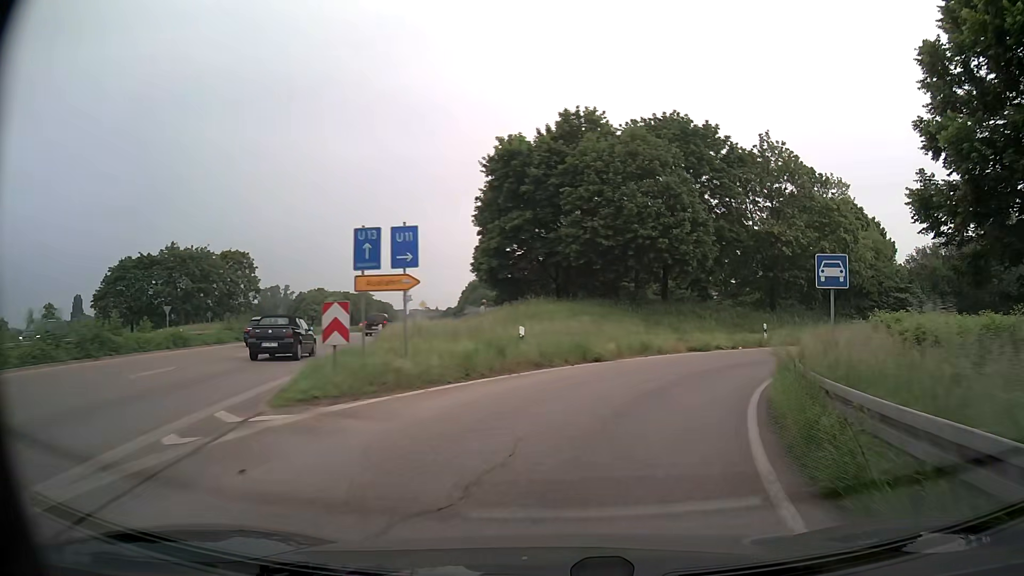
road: trunk_link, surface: asphalt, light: Day
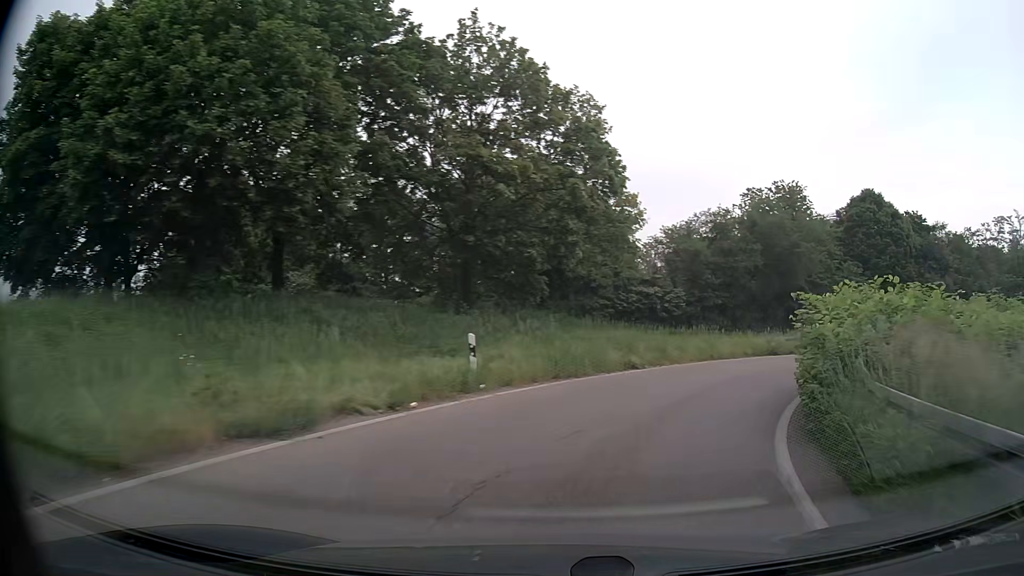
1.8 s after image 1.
(+4.4, +18.8) m; +28°
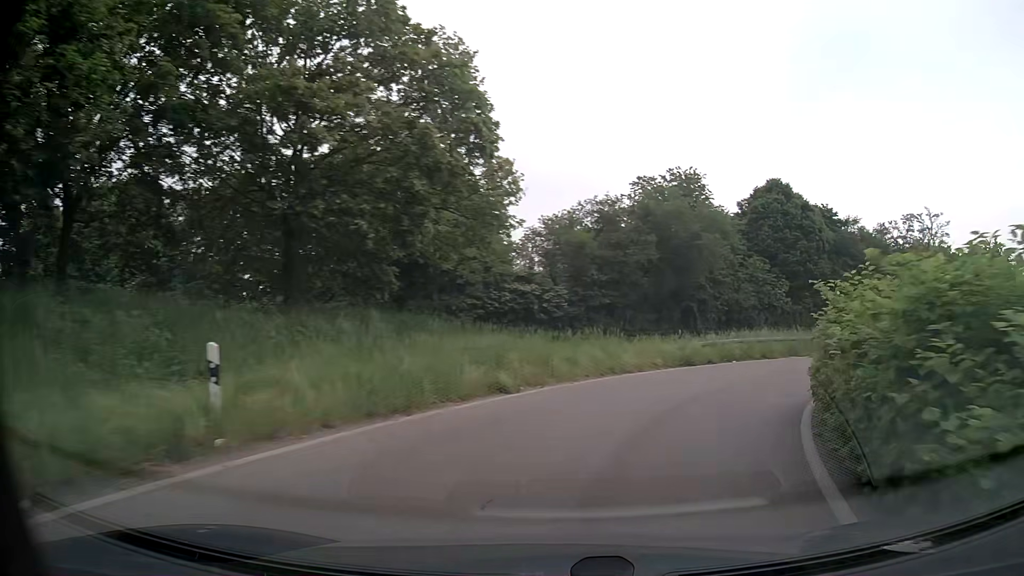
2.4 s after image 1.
(+0.5, +6.3) m; +10°
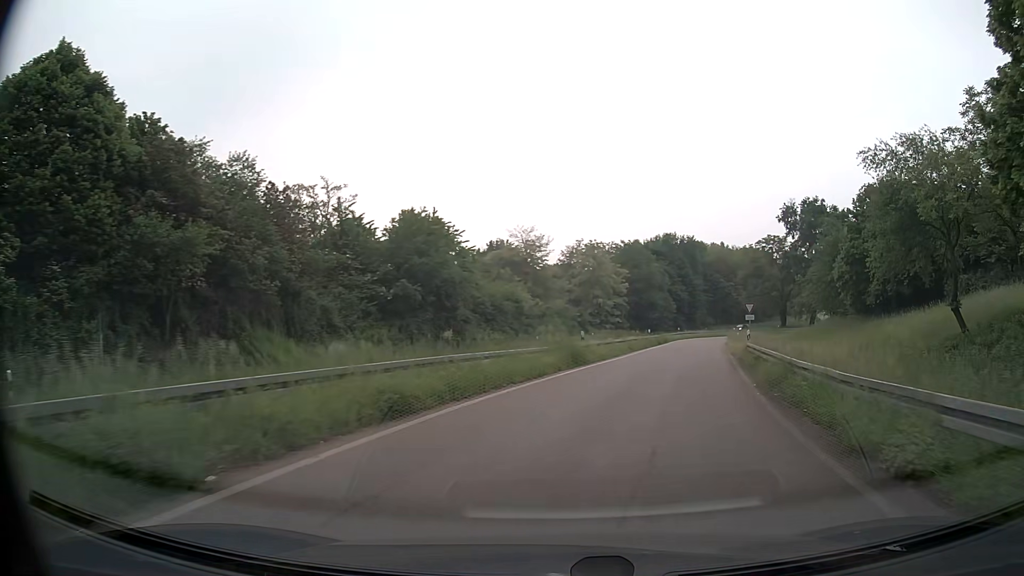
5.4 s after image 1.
(+14.7, +27.4) m; +54°
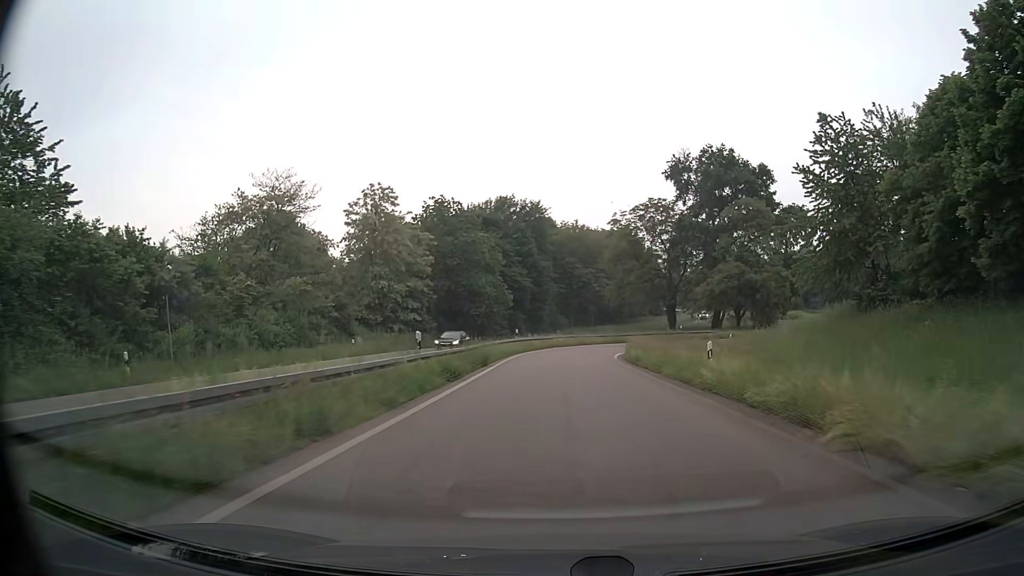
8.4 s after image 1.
(+7.1, +40.3) m; +14°
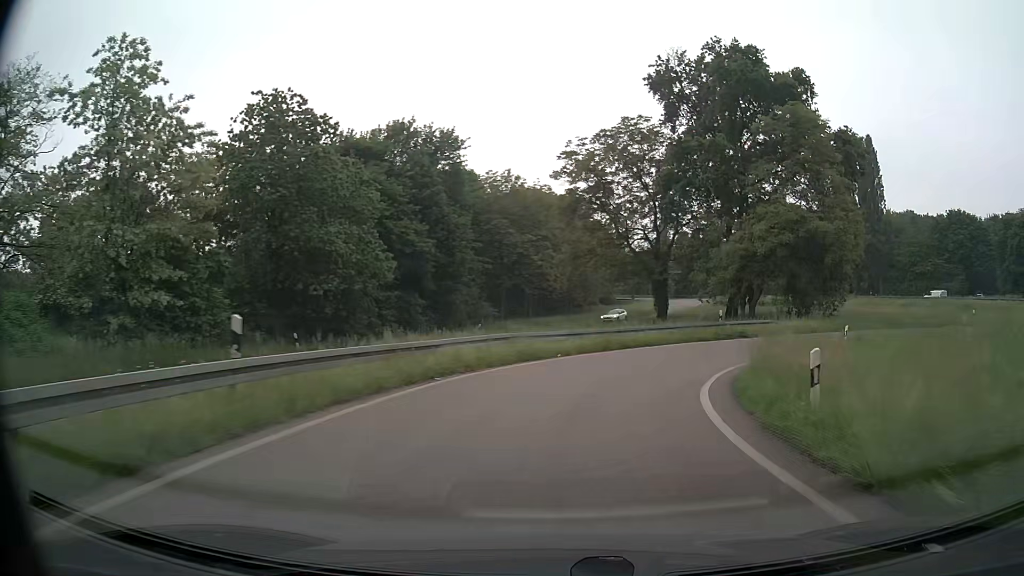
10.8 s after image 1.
(+0.8, +33.3) m; +6°
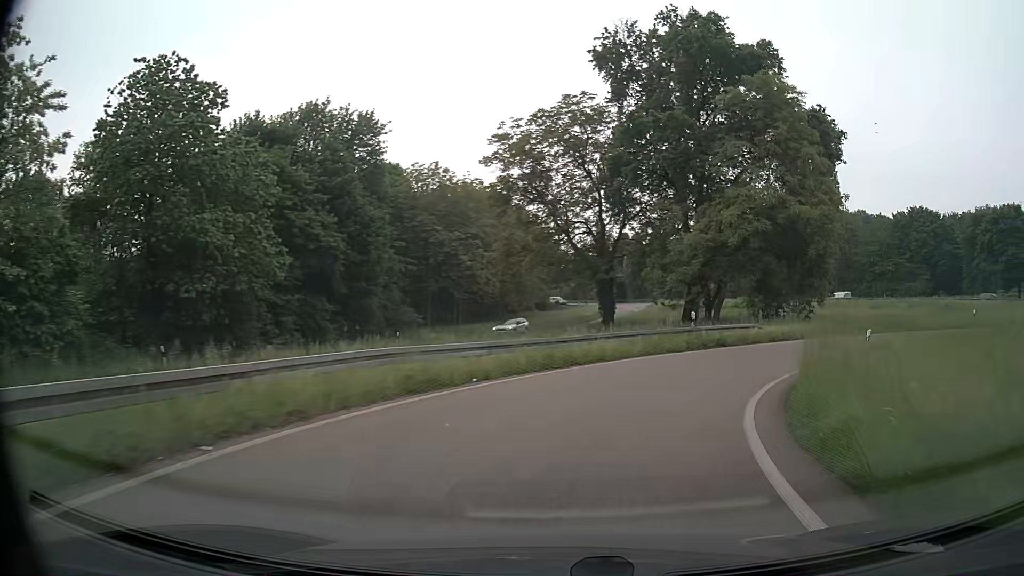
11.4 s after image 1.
(+0.3, +7.4) m; +5°
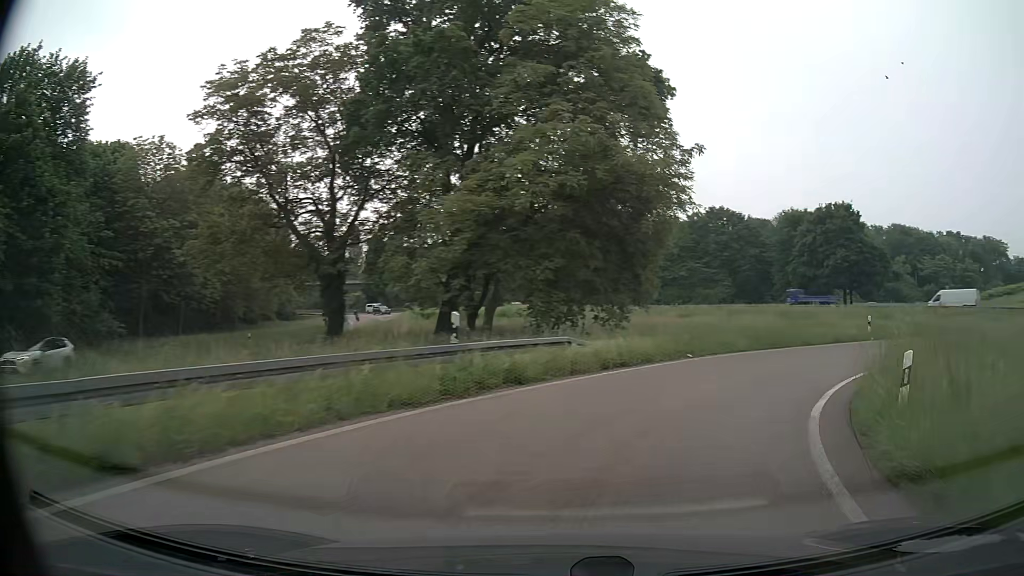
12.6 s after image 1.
(+2.1, +13.3) m; +20°
(+2, +10) (+7, +18) (+14, +25) (+24, +28) (+34, +28) (+43, +24) (+51, +17) (+57, +10) (+64, +2) (+70, -5) m
